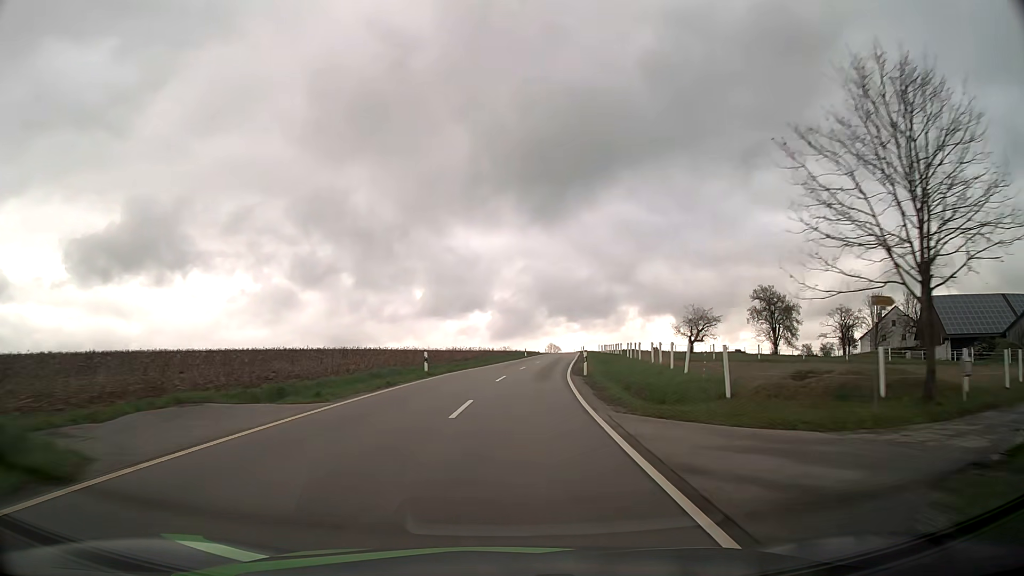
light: Day
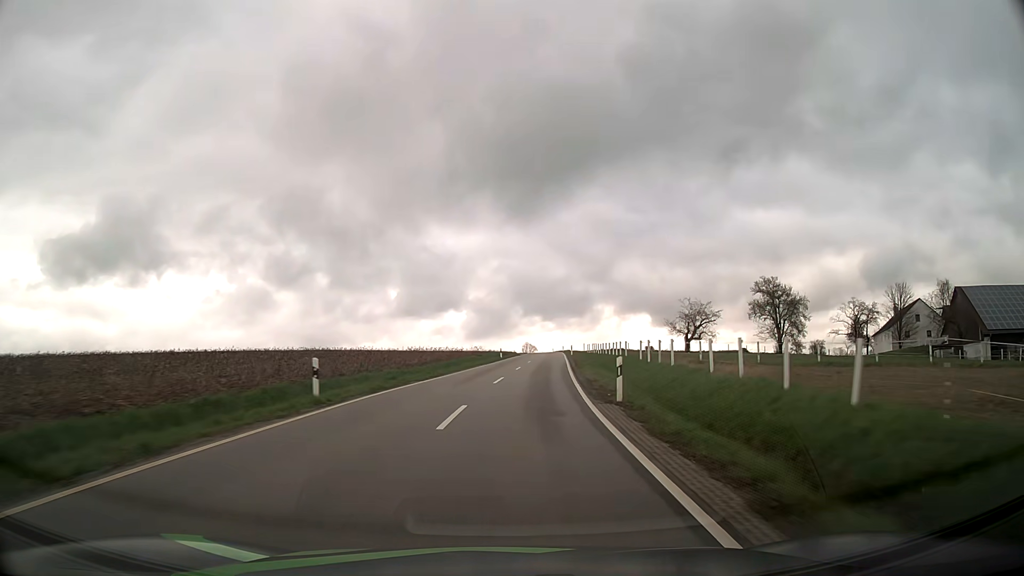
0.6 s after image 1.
(+0.3, +14.1) m; +2°
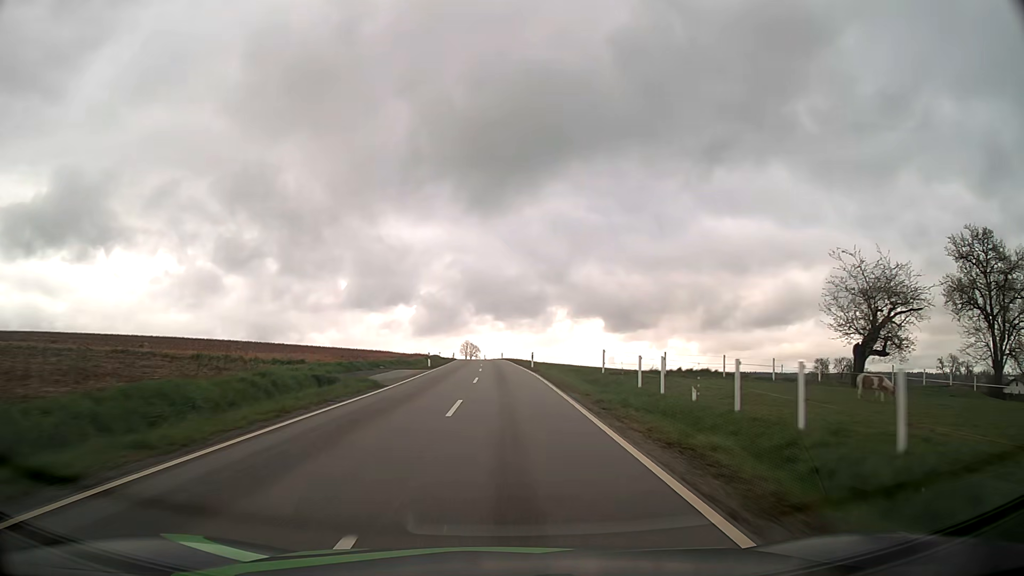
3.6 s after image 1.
(+4.2, +70.5) m; +5°
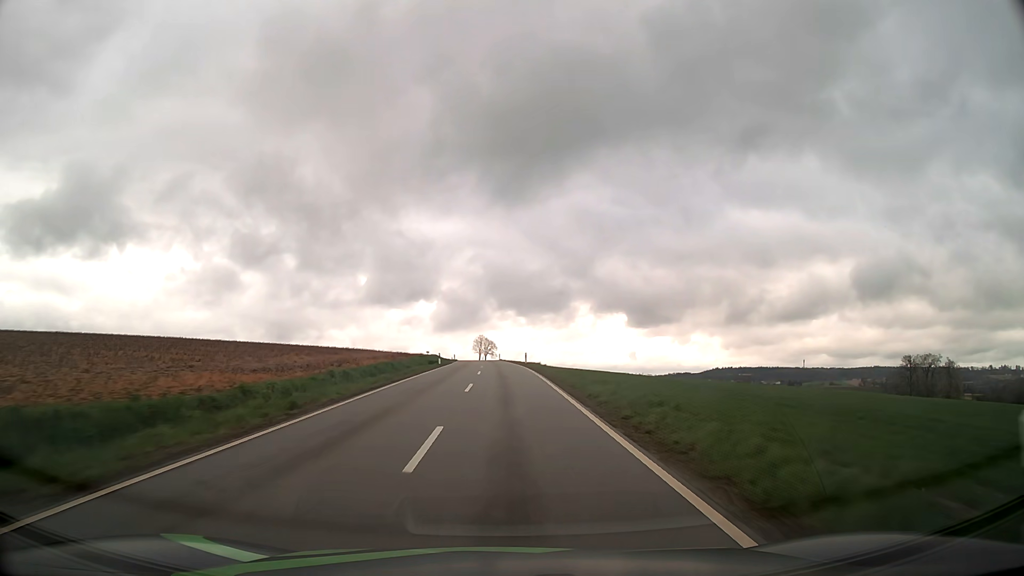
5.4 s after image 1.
(-0.6, +42.2) m; -2°
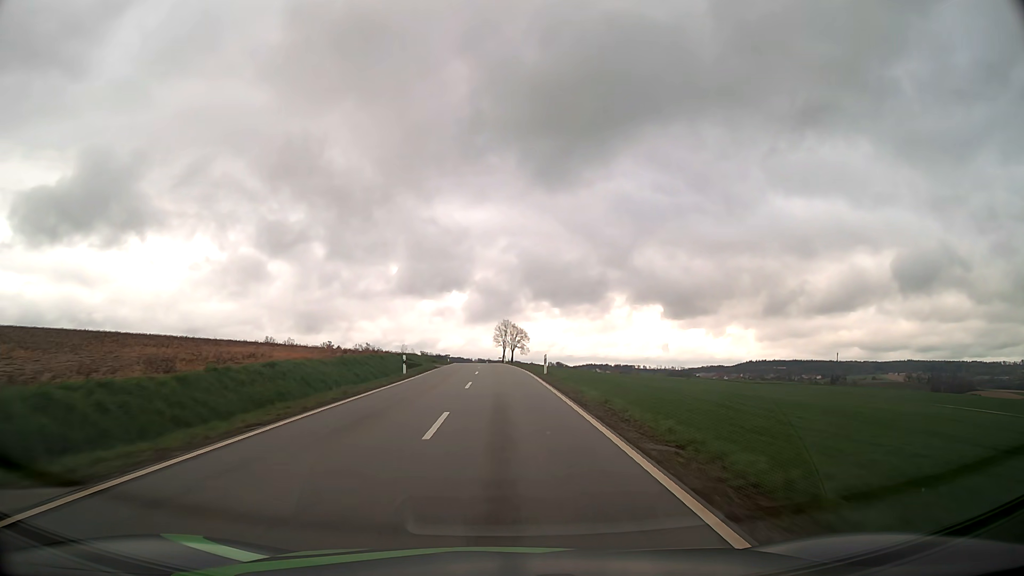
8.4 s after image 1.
(-1.5, +70.1) m; -3°
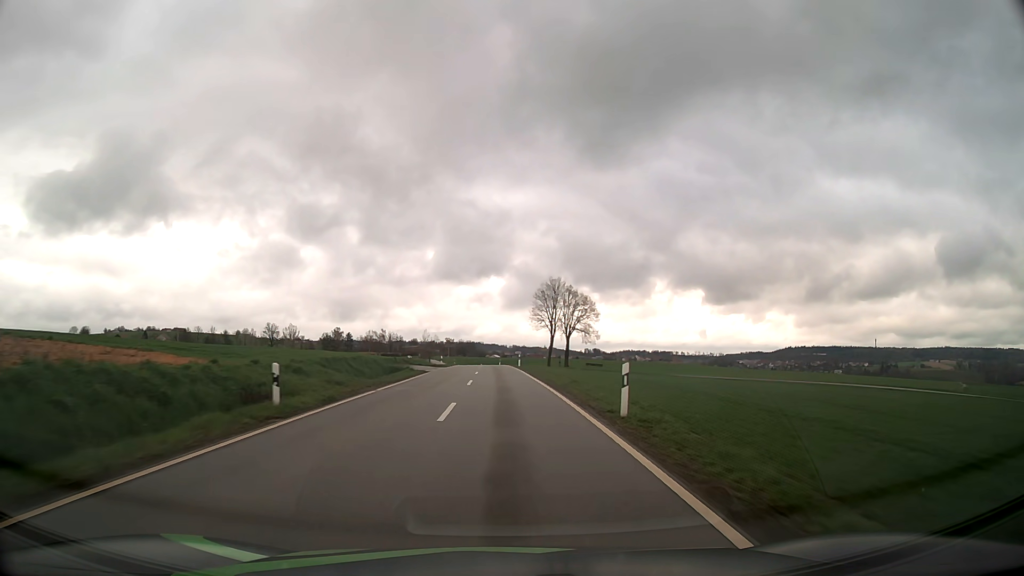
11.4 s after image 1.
(-1.8, +70.4) m; -3°
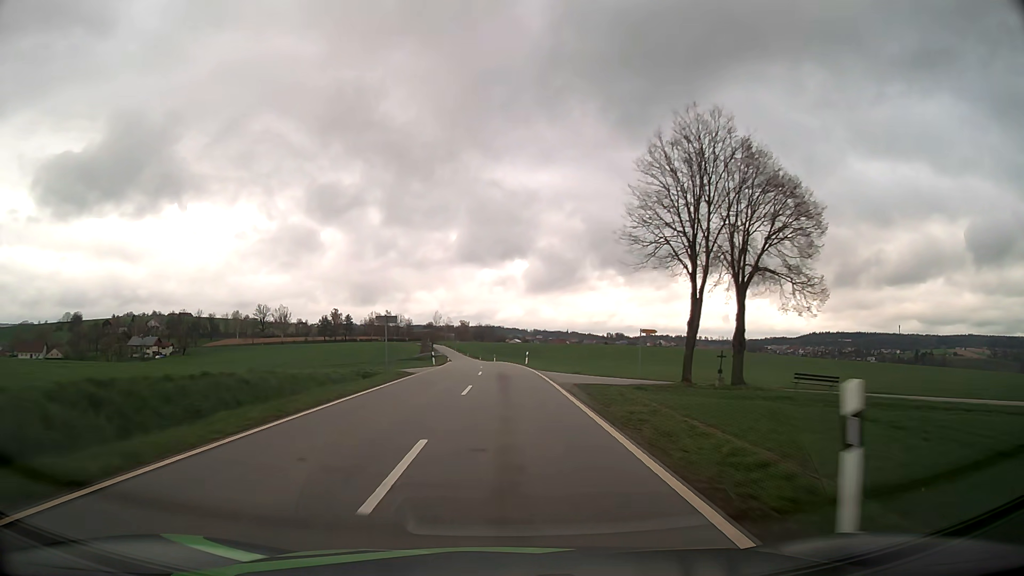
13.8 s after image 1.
(-1.0, +55.0) m; -2°
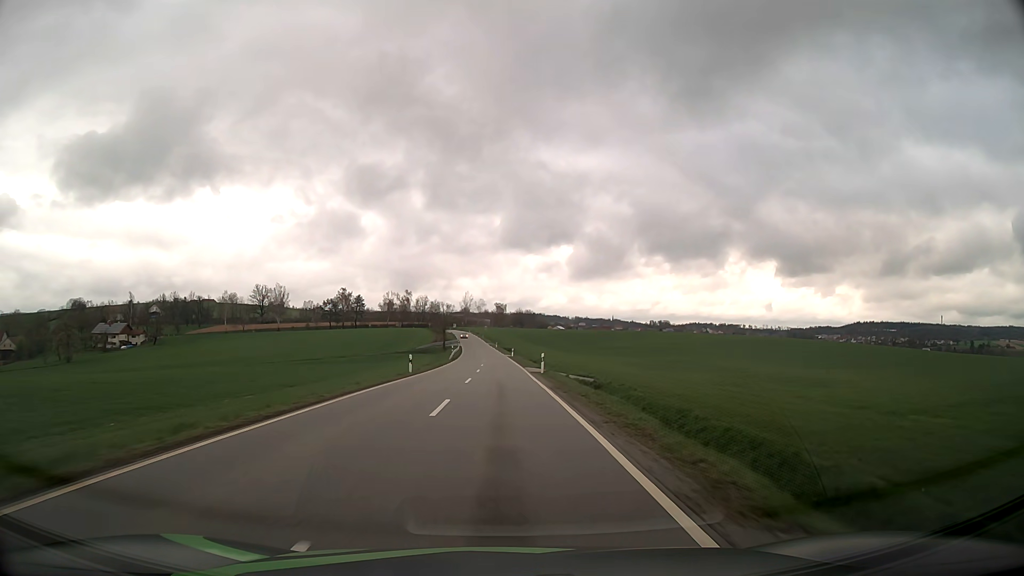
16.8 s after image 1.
(-1.3, +65.5) m; -3°
(0, +10) (0, +20) (0, +30) (-1, +40) (-1, +50) (-1, +60) (-1, +70) (-2, +80) (-2, +90) (-3, +100) m
